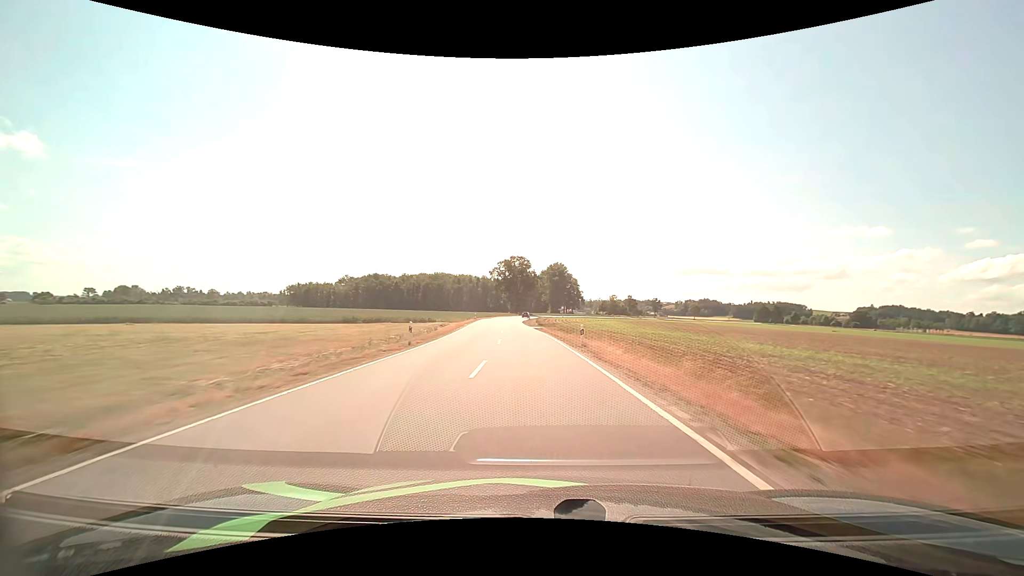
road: tertiary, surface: asphalt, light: Day
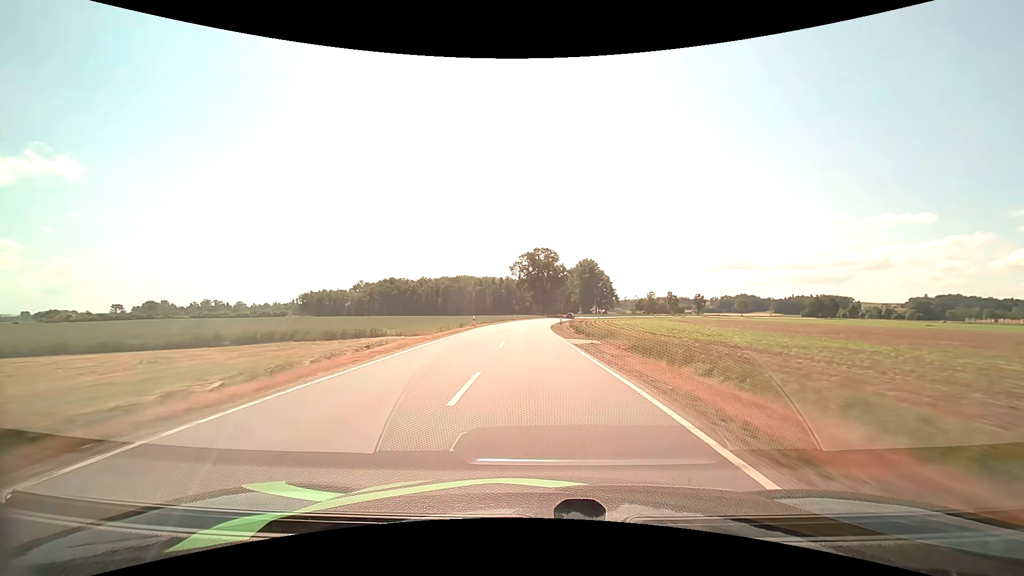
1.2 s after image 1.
(-0.8, +27.7) m; -3°
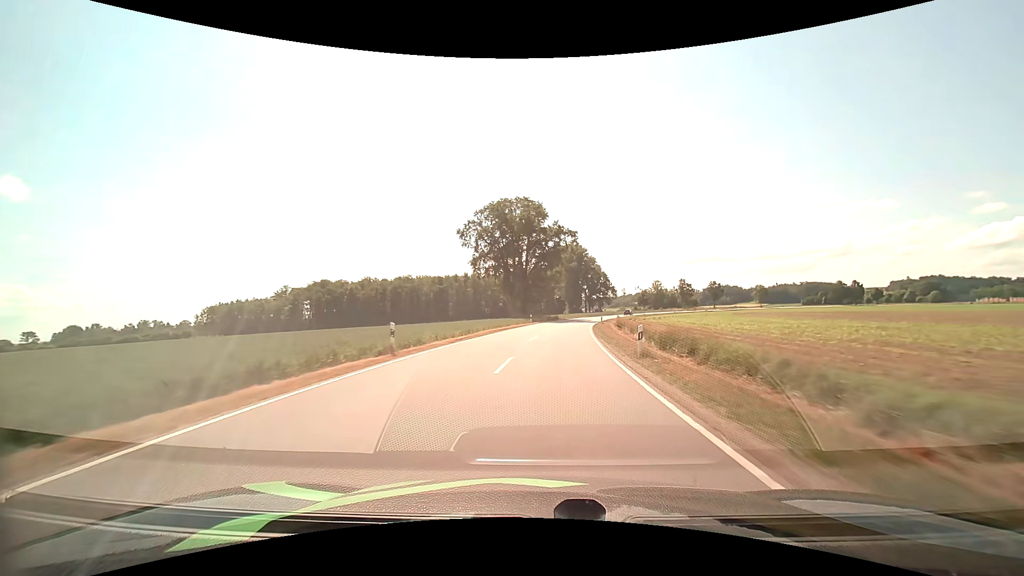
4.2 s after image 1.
(-0.8, +69.2) m; +2°
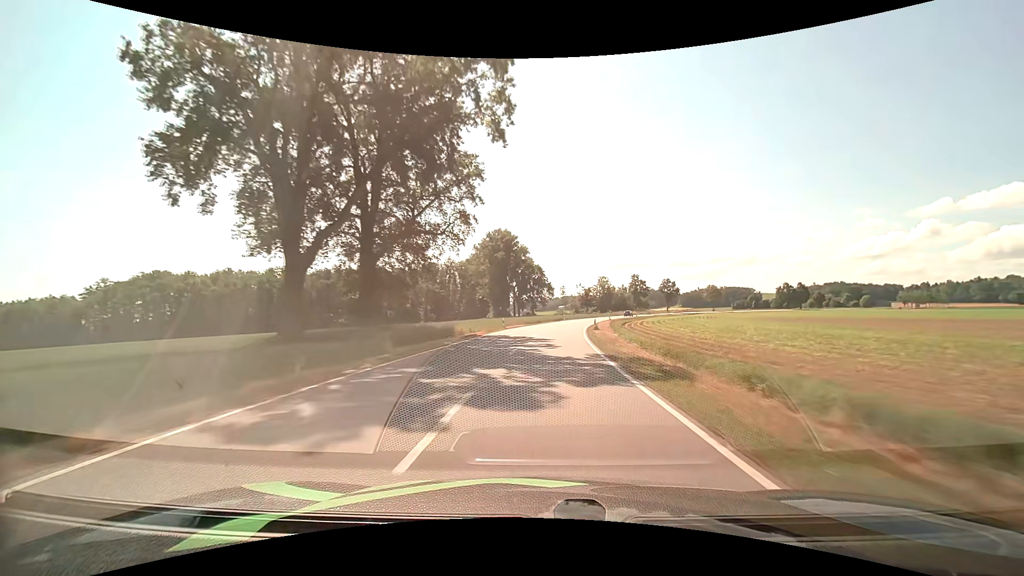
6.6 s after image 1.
(+4.0, +54.4) m; +8°
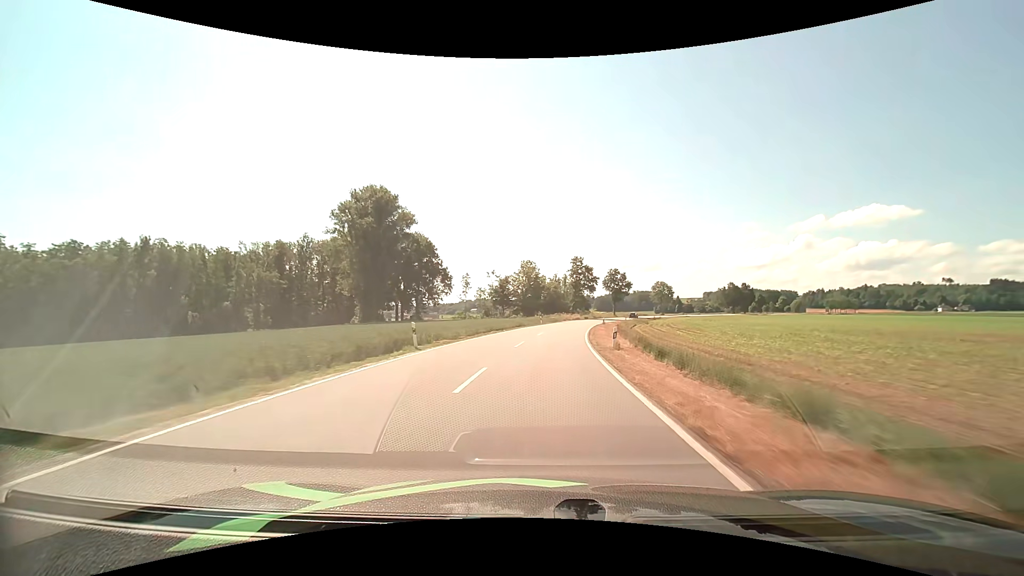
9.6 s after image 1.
(+6.0, +68.1) m; +10°
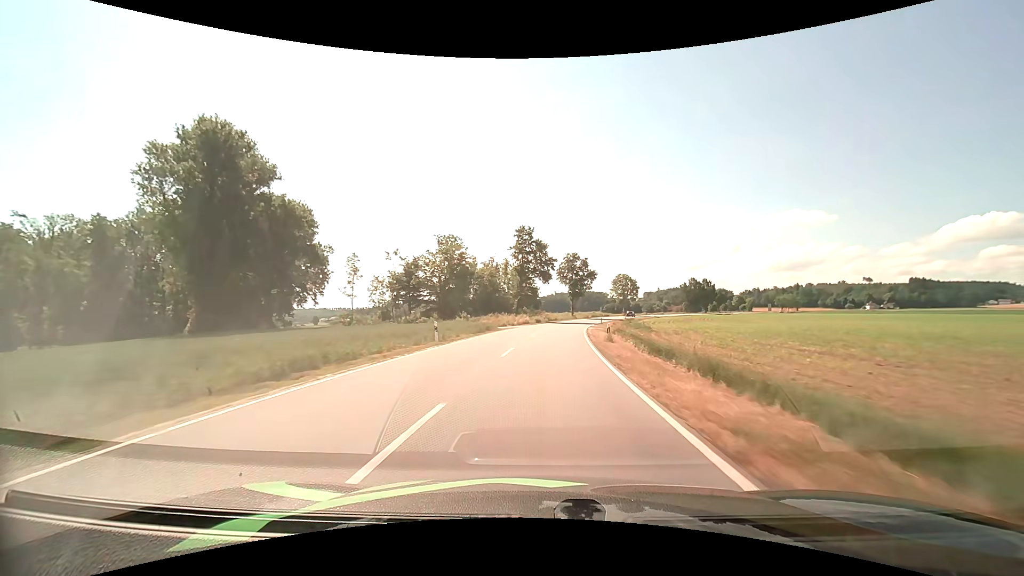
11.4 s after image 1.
(+2.4, +41.2) m; +7°
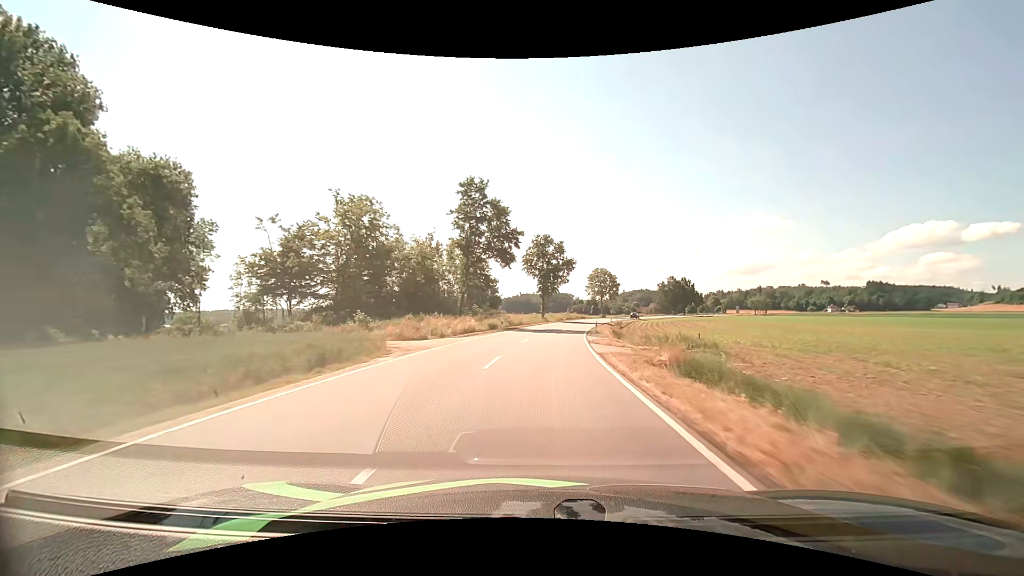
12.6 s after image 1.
(+1.0, +27.1) m; +4°
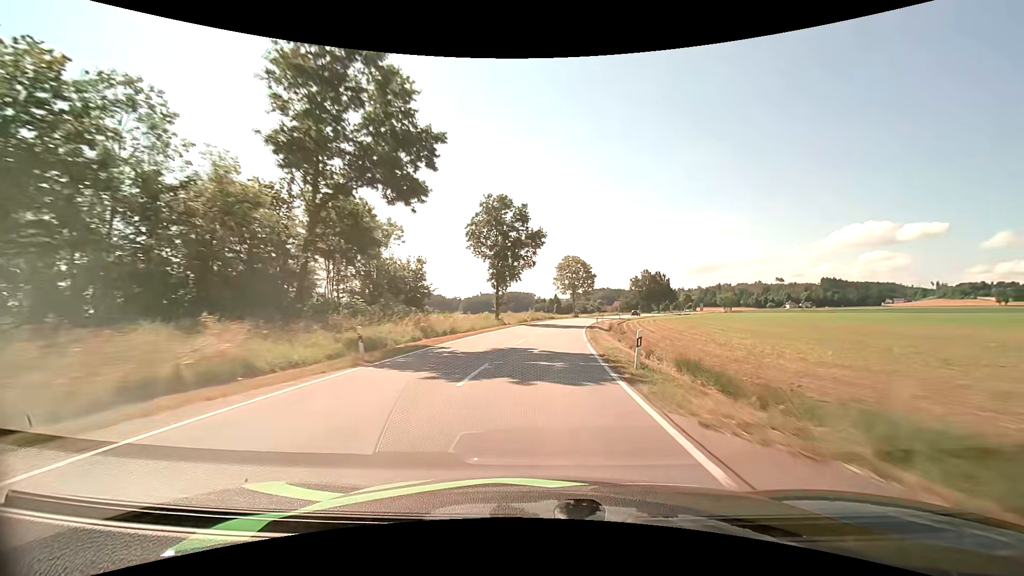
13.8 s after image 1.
(+1.1, +27.3) m; +4°
(0, +10) (+1, +20) (+1, +30) (+2, +40) (+3, +50) (+5, +60) (+7, +70) (+9, +79) (+11, +89) (+13, +99) m
